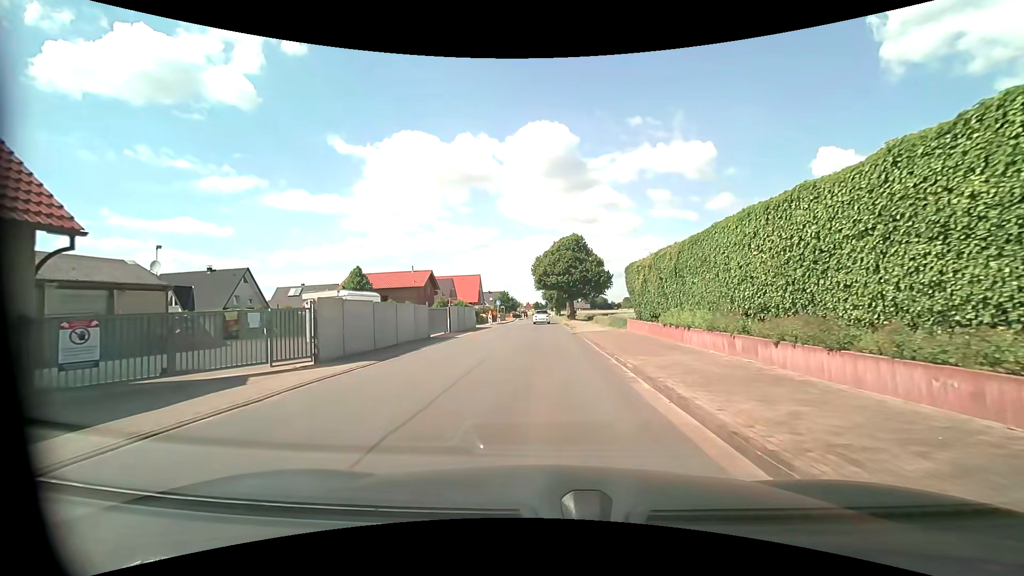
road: residential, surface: asphalt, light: Day
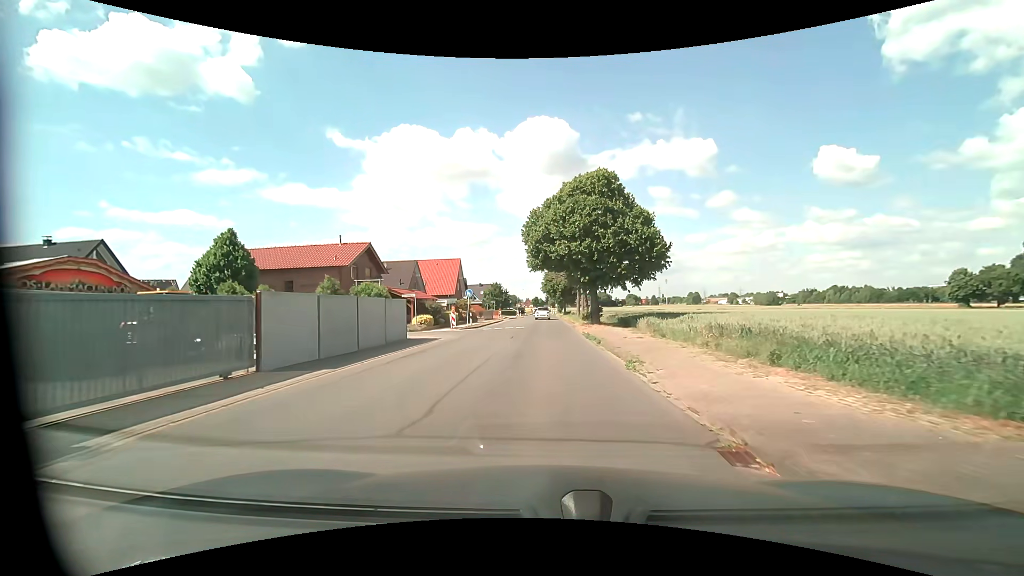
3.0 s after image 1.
(-0.1, +24.8) m; 0°
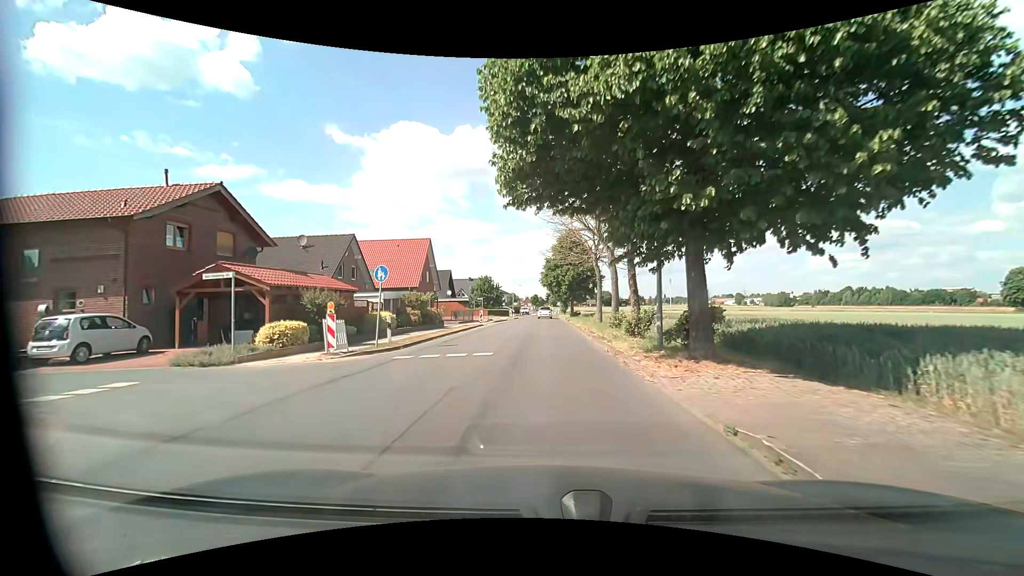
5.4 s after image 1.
(0.0, +20.5) m; 0°
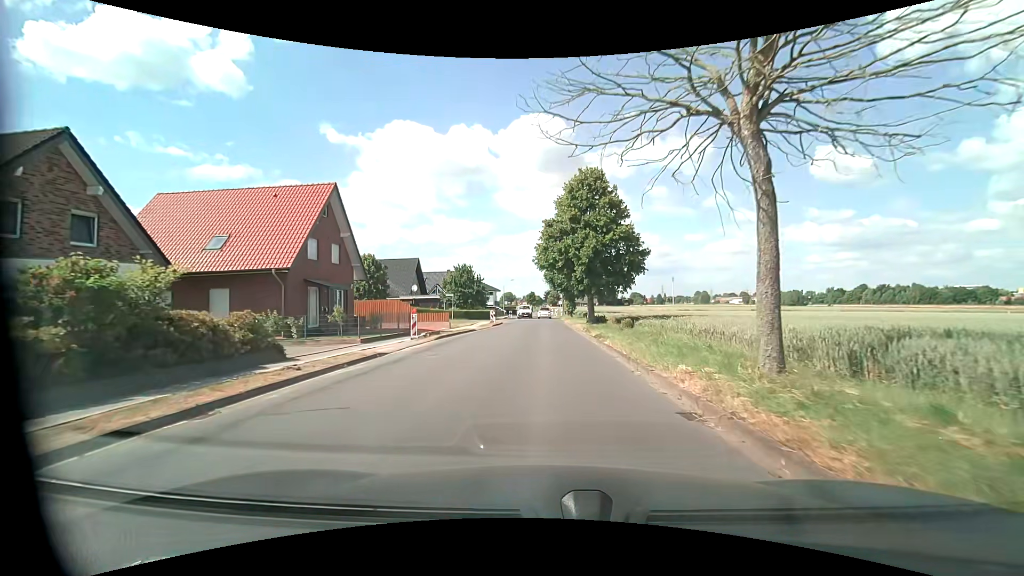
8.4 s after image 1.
(-0.1, +25.0) m; 0°
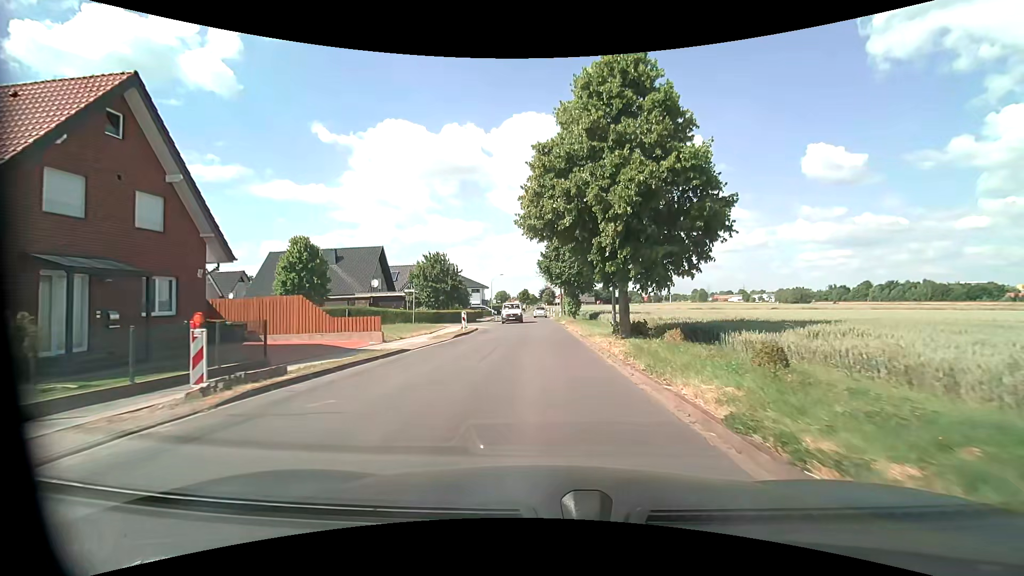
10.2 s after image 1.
(+0.1, +15.0) m; +1°
(0, +10) (0, +20) (0, +30) (0, +40) (-1, +50) (-1, +60) (-1, +70) (-1, +80) (-1, +90) (-1, +100) m
